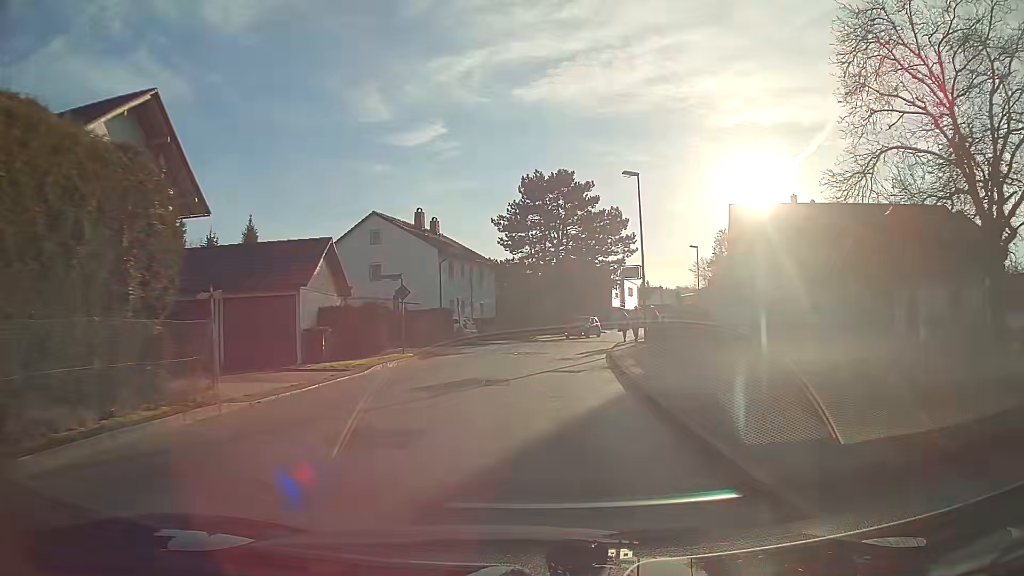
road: unclassified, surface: asphalt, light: Day
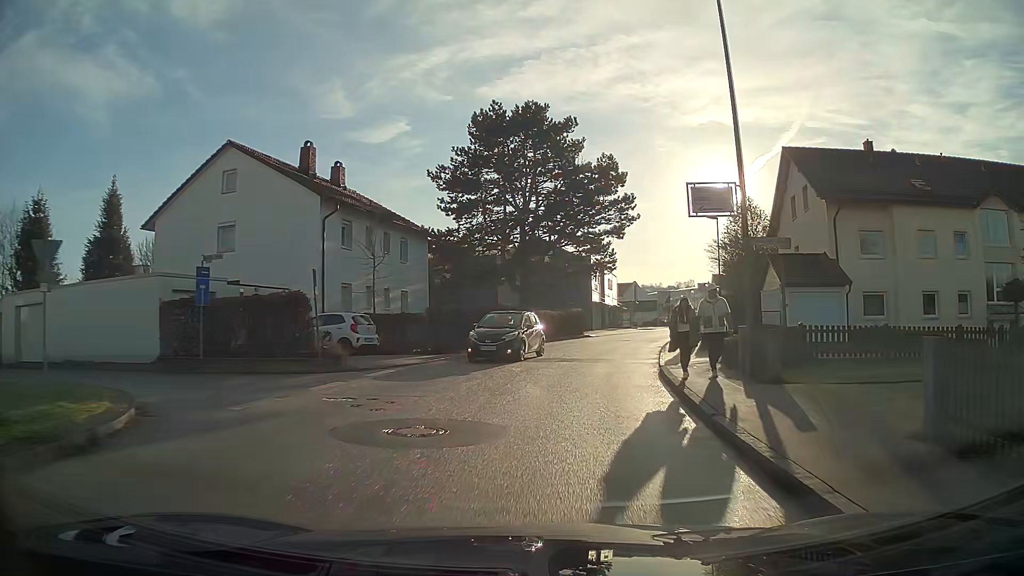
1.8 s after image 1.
(+0.5, +19.2) m; +4°
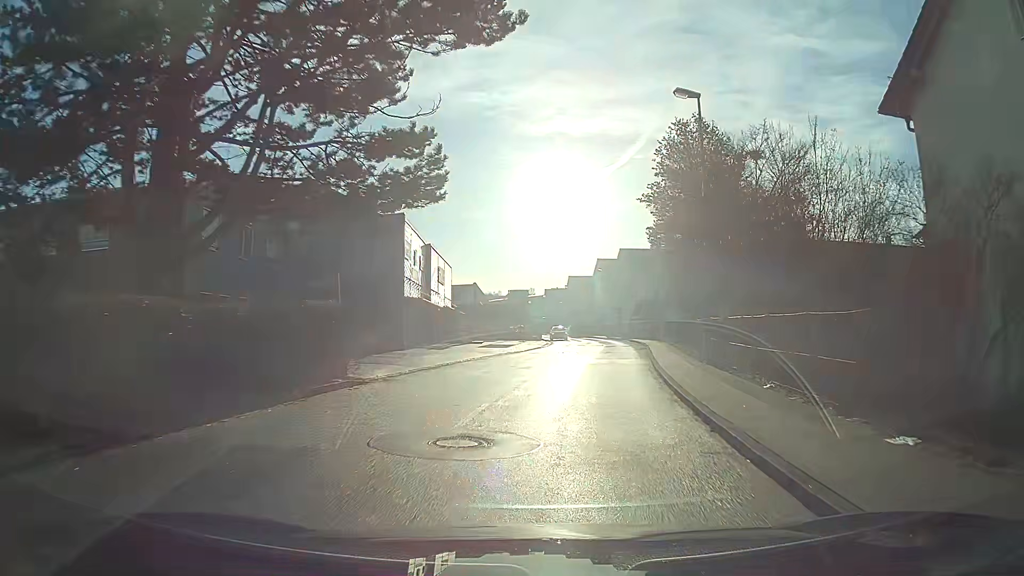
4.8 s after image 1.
(+3.4, +29.5) m; +14°
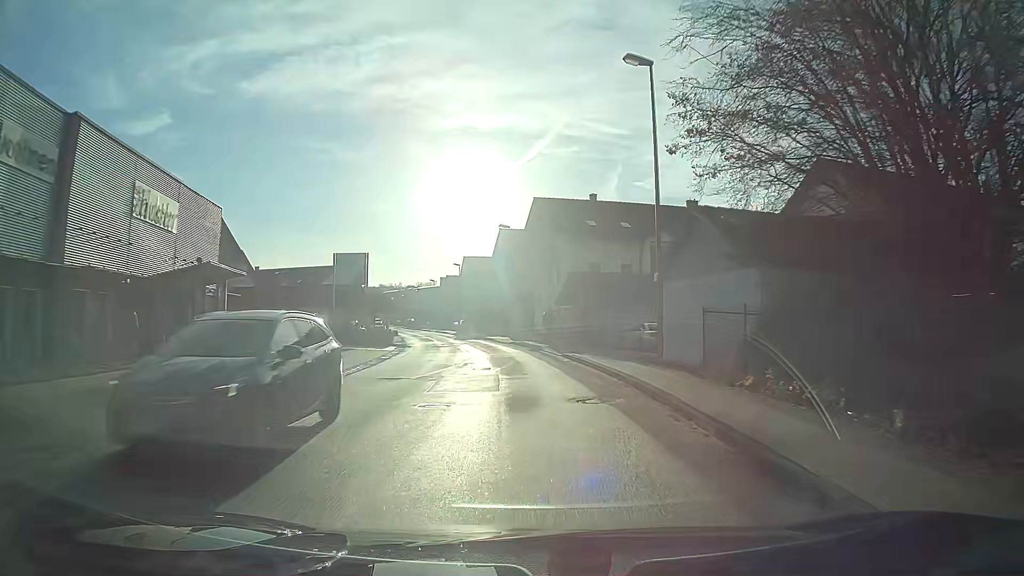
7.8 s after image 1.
(+2.9, +32.3) m; +6°
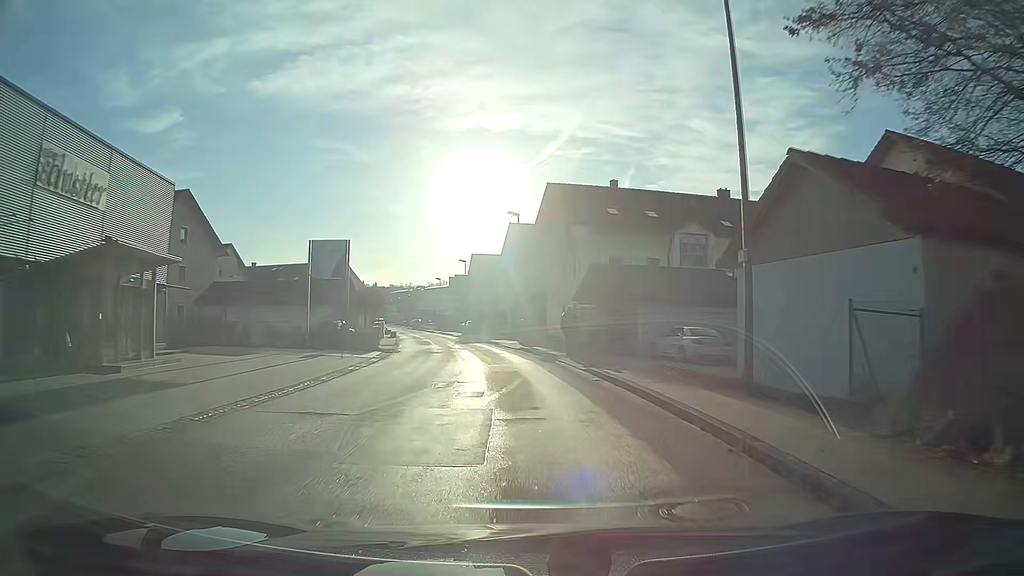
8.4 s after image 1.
(-0.1, +6.4) m; -2°
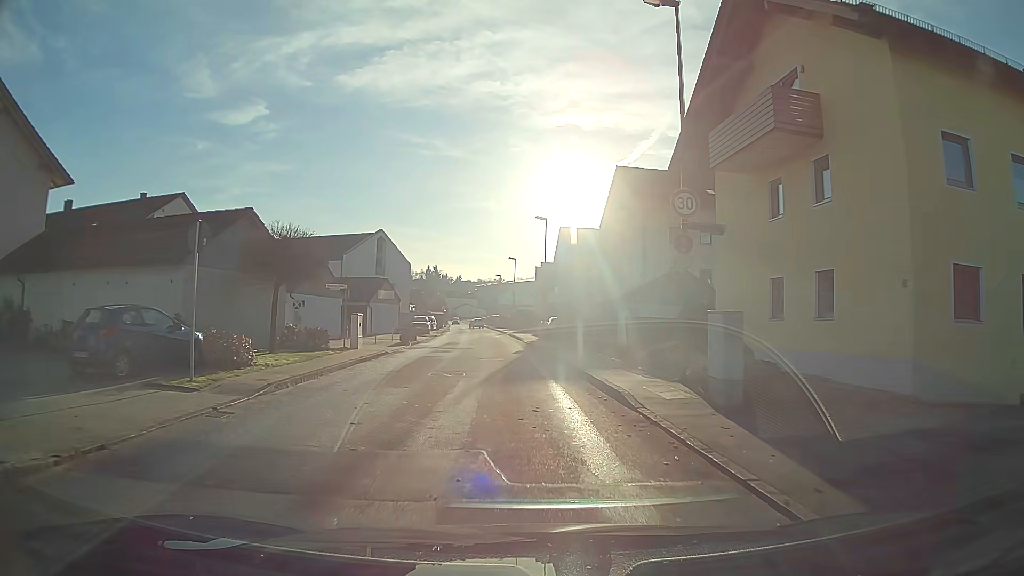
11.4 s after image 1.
(-1.5, +29.4) m; -6°
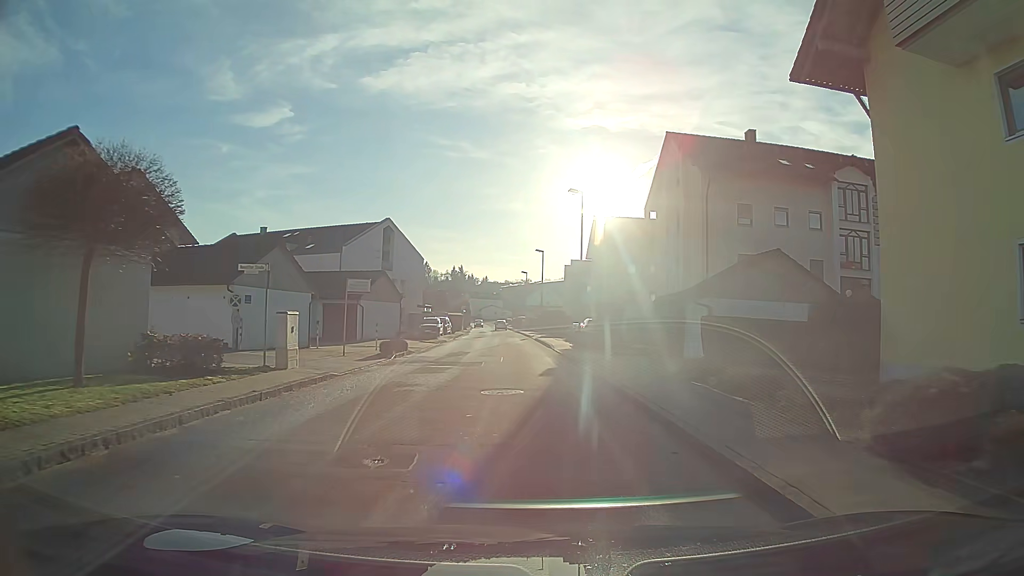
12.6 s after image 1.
(-0.2, +10.1) m; -2°
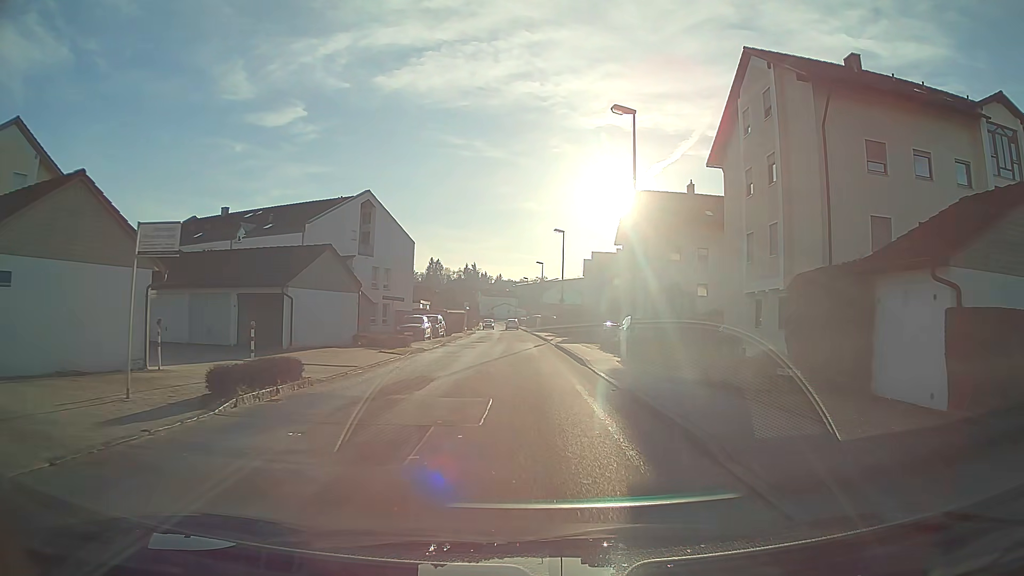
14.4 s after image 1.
(-0.1, +14.1) m; -1°
(0, +10) (0, +20) (0, +30) (-1, +40) (-1, +50) (-1, +60) (-2, +70) (-2, +80) (-3, +90) (-4, +100) m
